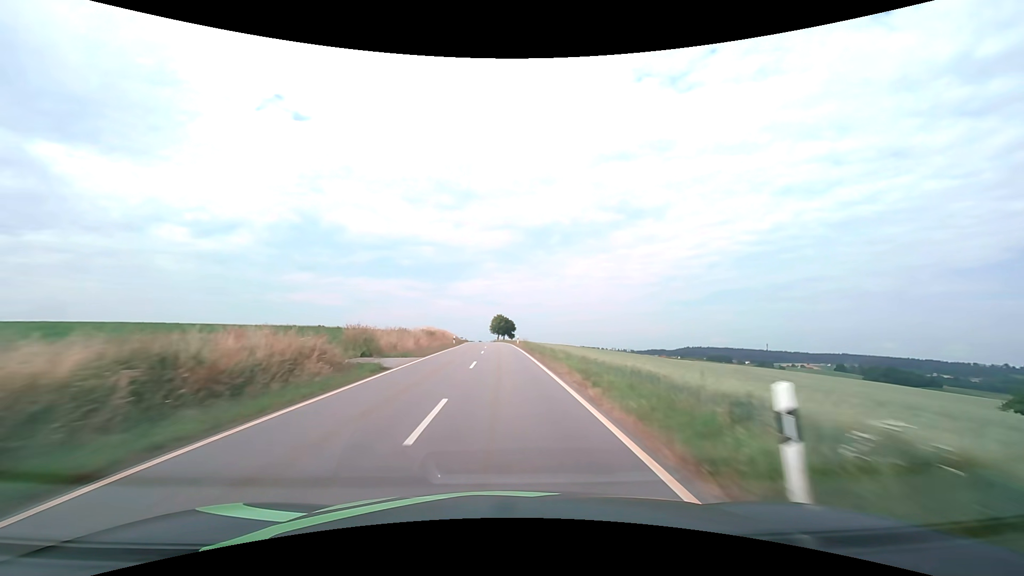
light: Day
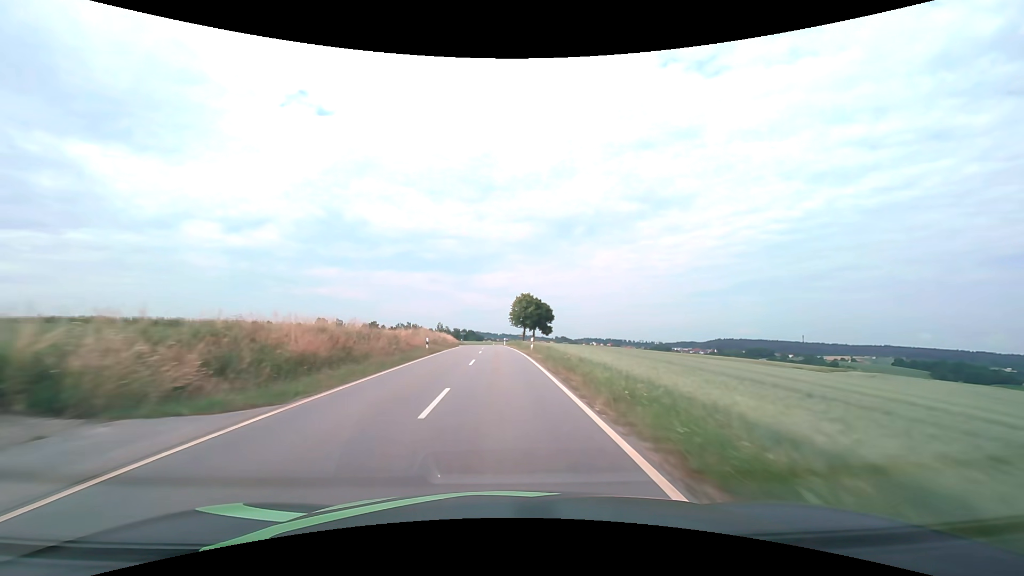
(-1.6, +71.3) m; -3°
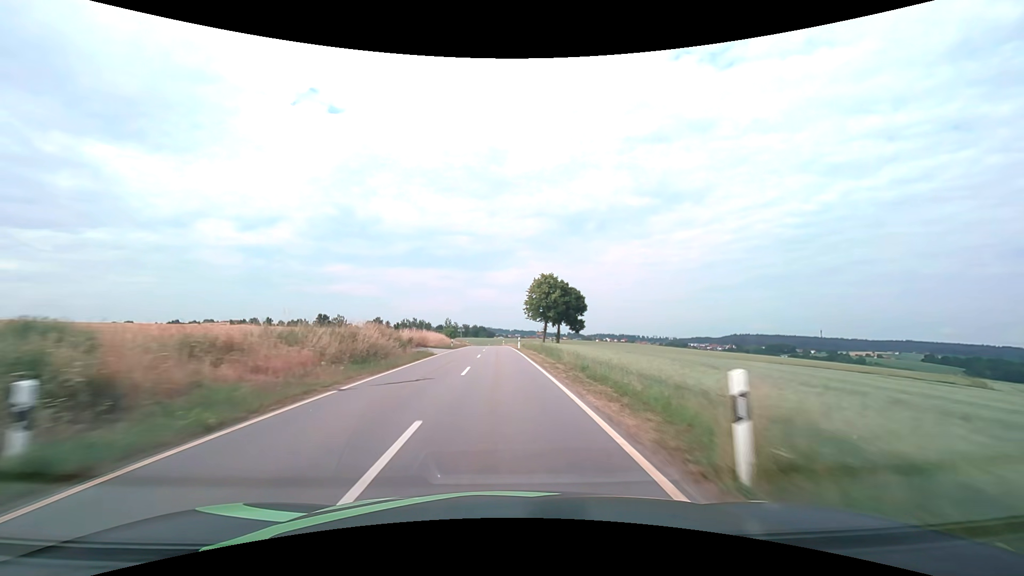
(-0.4, +28.5) m; -1°
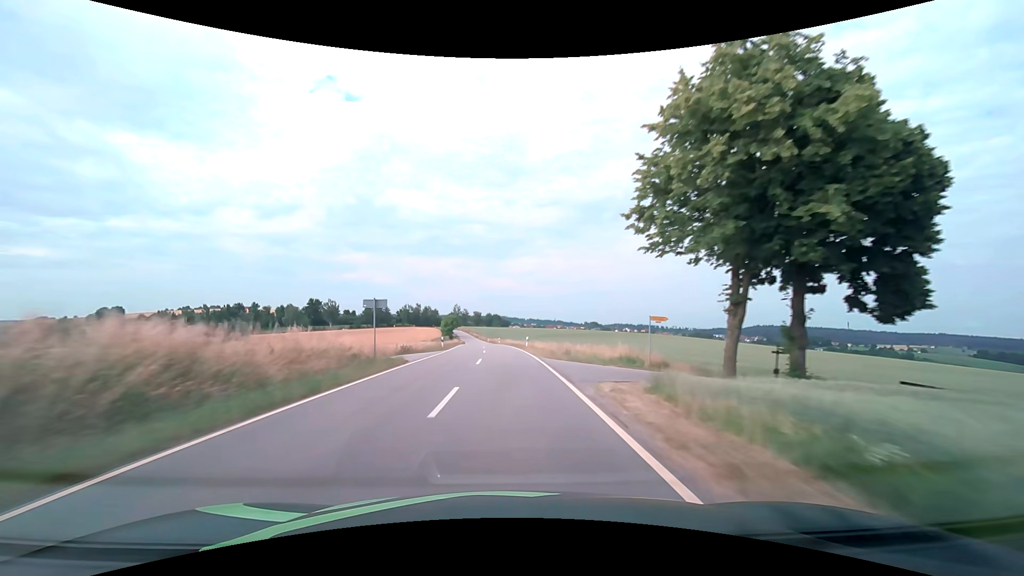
(-1.1, +56.7) m; -2°
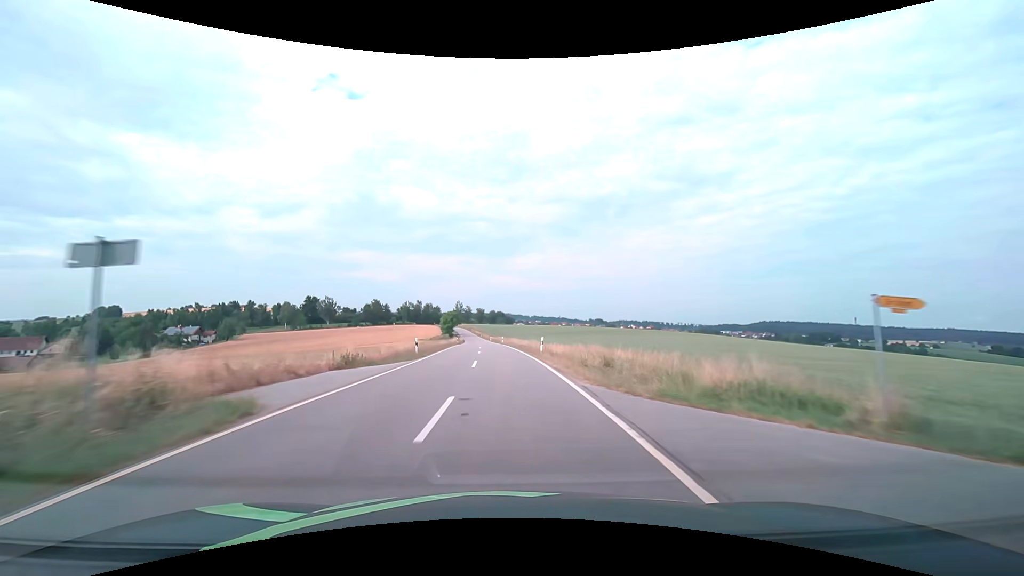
(0.0, +13.7) m; 0°
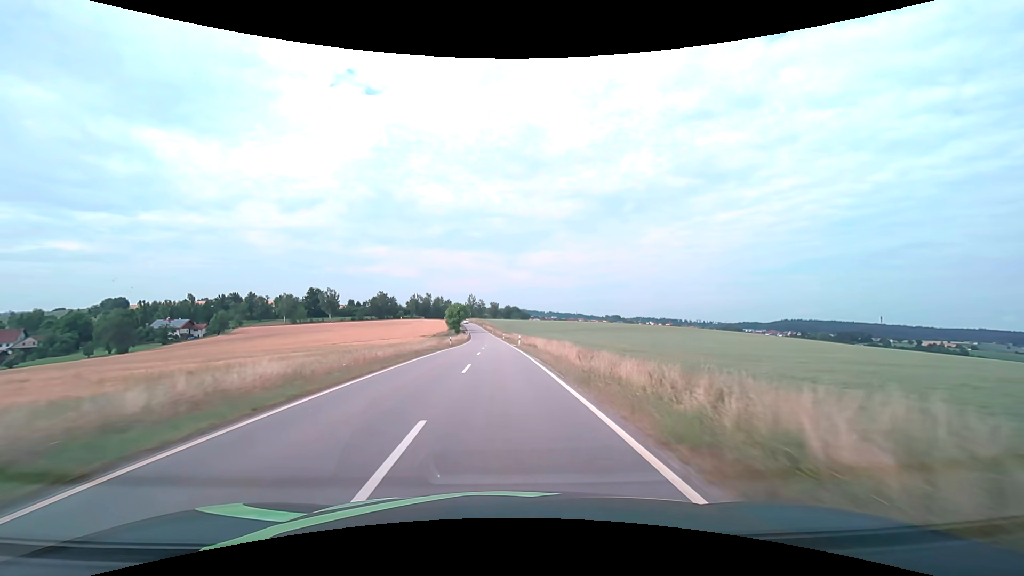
(-0.5, +26.9) m; -2°
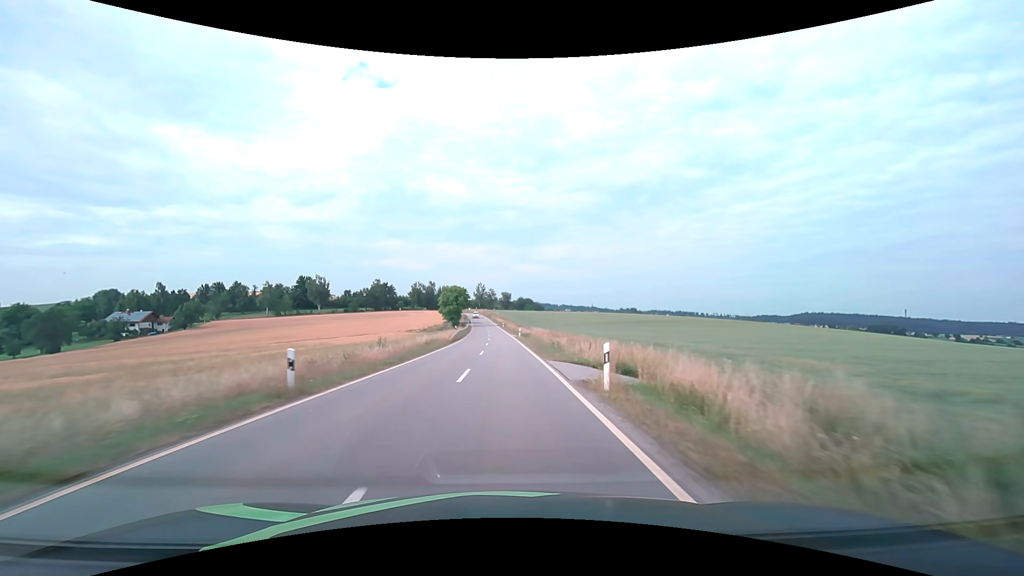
(-0.6, +39.4) m; -1°
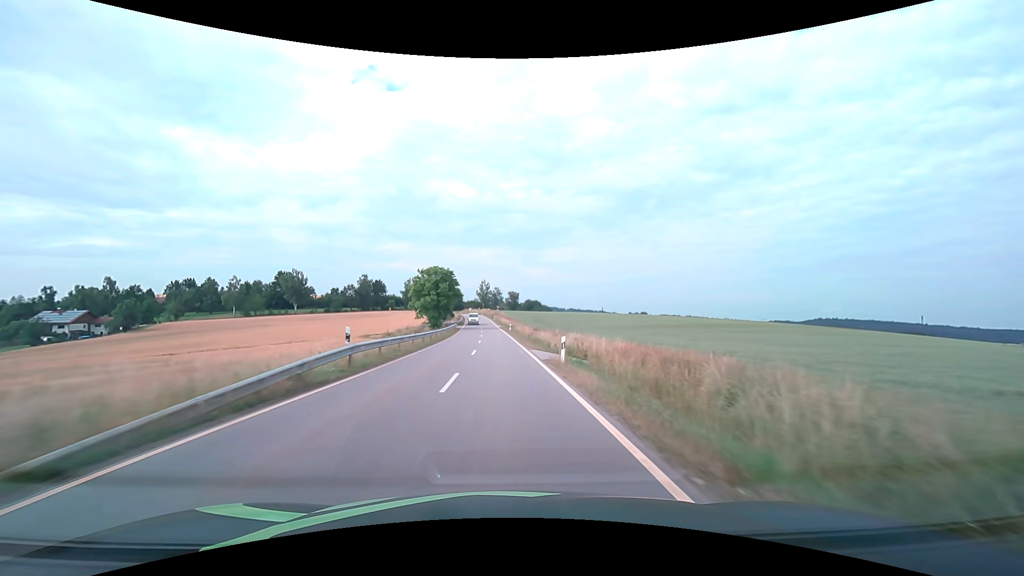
(-0.3, +38.8) m; -1°
(0, +10) (0, +20) (0, +30) (-1, +40) (-1, +50) (-1, +60) (-2, +70) (-3, +80) (-3, +90) (-4, +100) m
